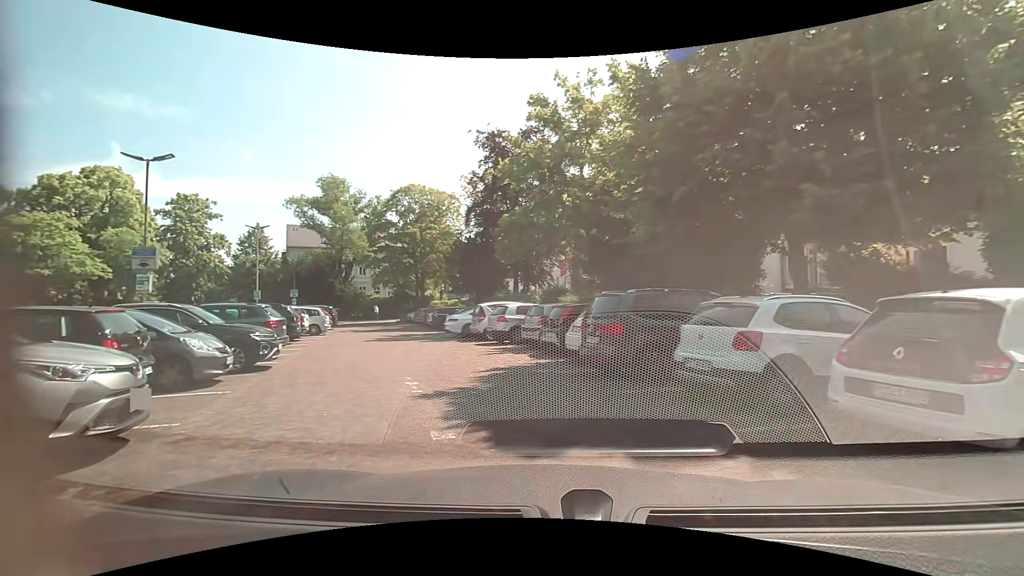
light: Day
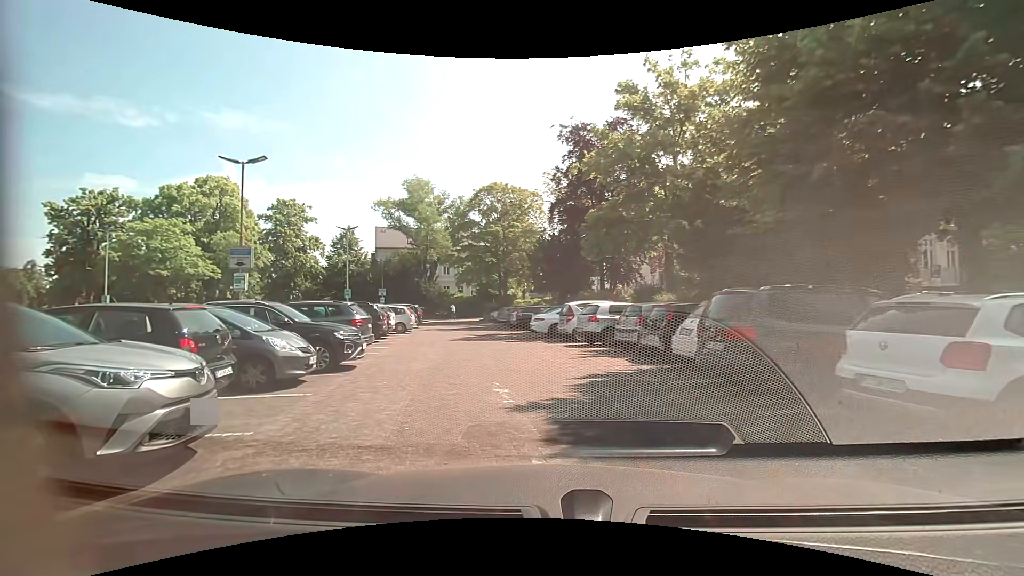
(-0.1, +1.2) m; -8°
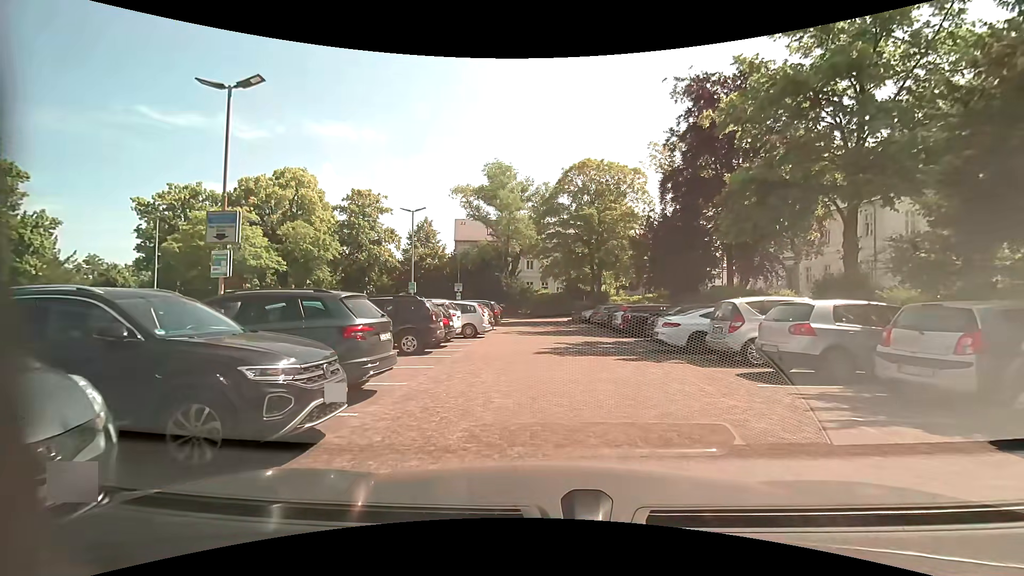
(-1.2, +7.1) m; -11°
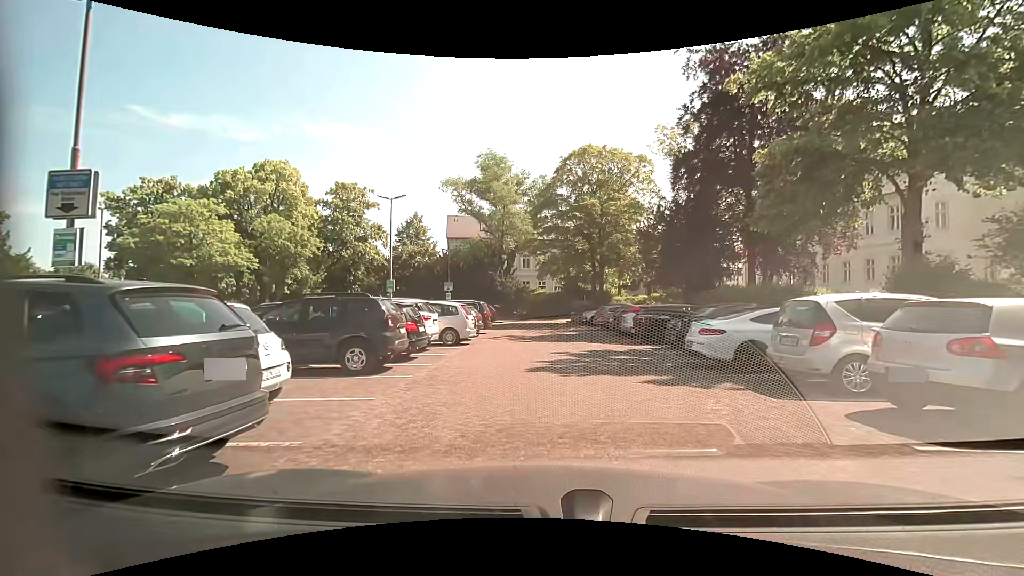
(+0.1, +3.8) m; 0°
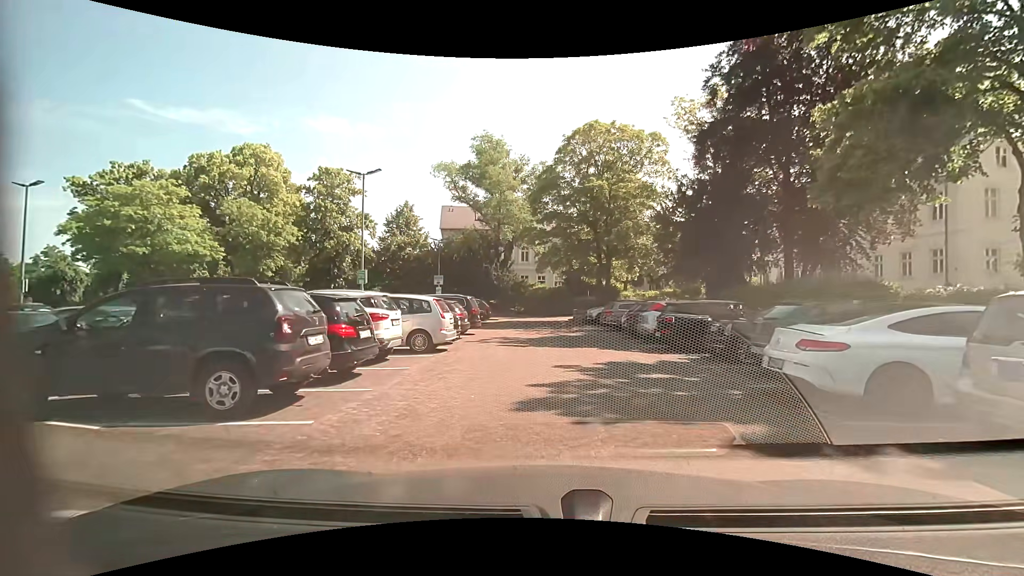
(0.0, +4.2) m; -2°
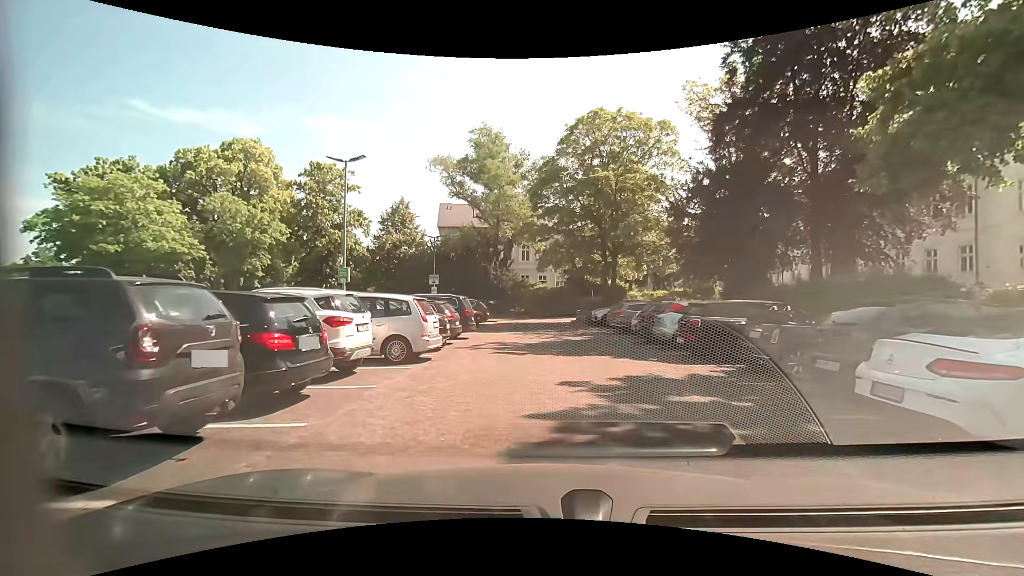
(+0.1, +2.2) m; +2°
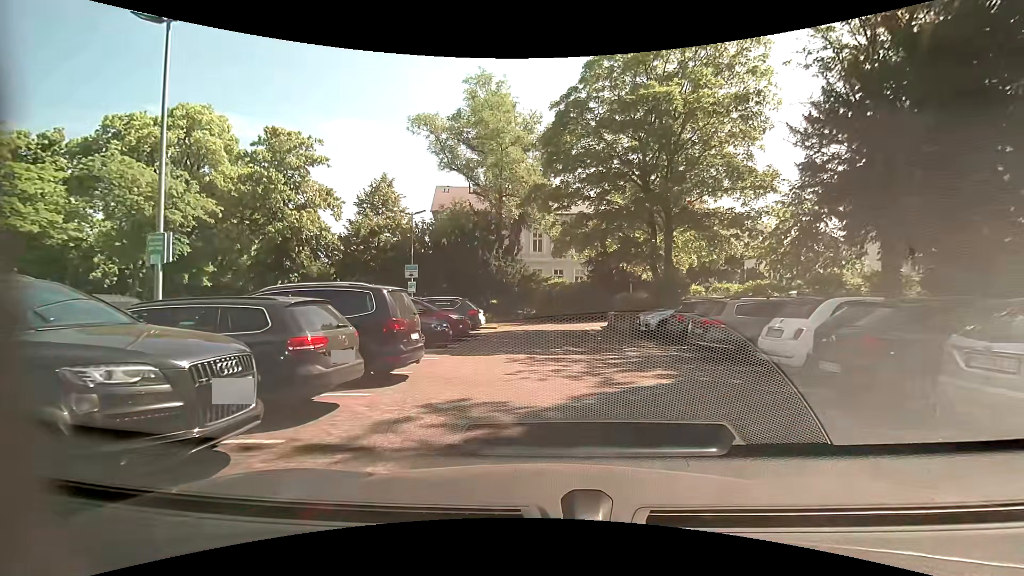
(-0.1, +10.6) m; -1°
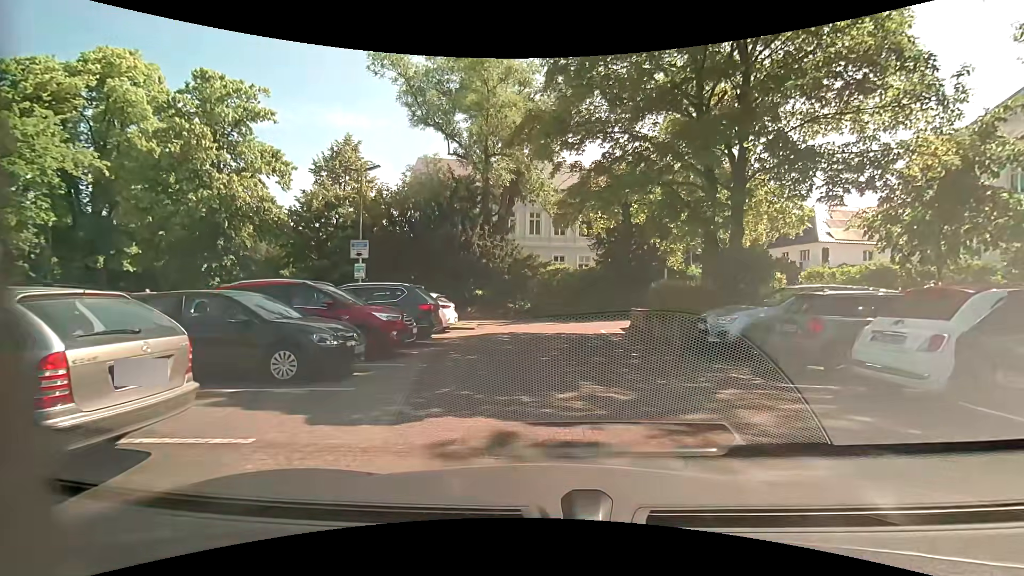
(-0.1, +7.8) m; -1°
